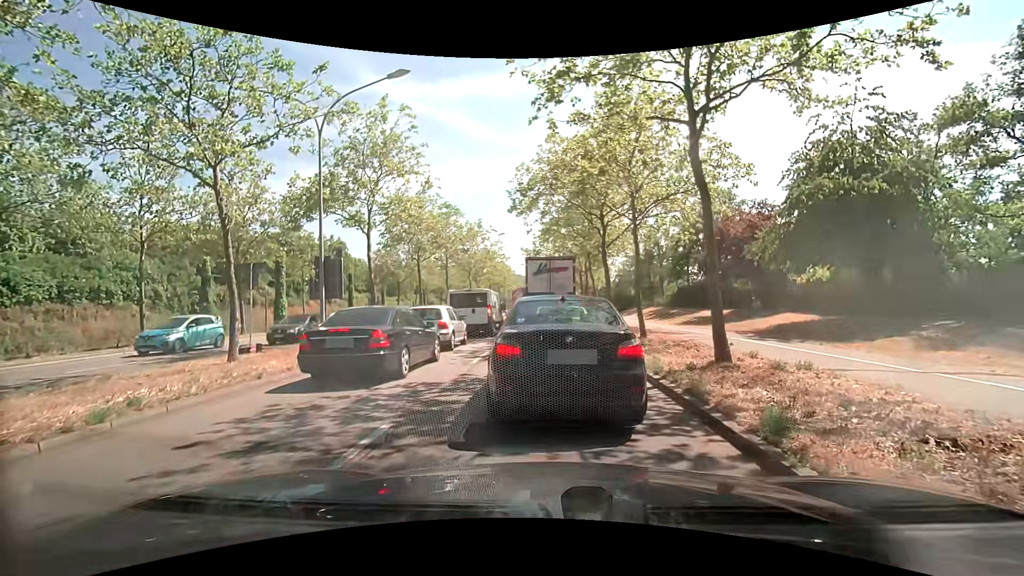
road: primary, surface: asphalt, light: Day
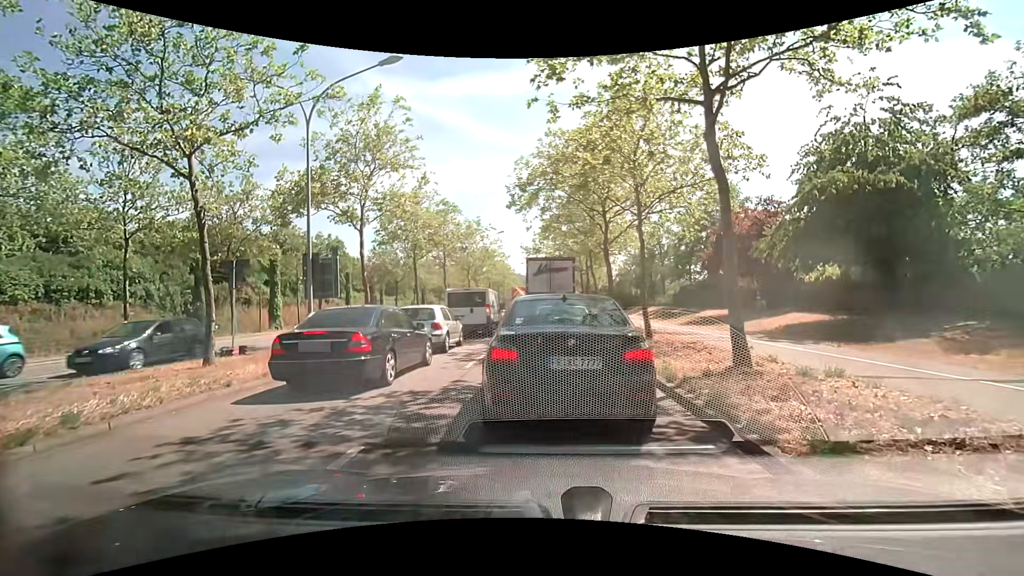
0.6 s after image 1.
(0.0, +0.9) m; -2°
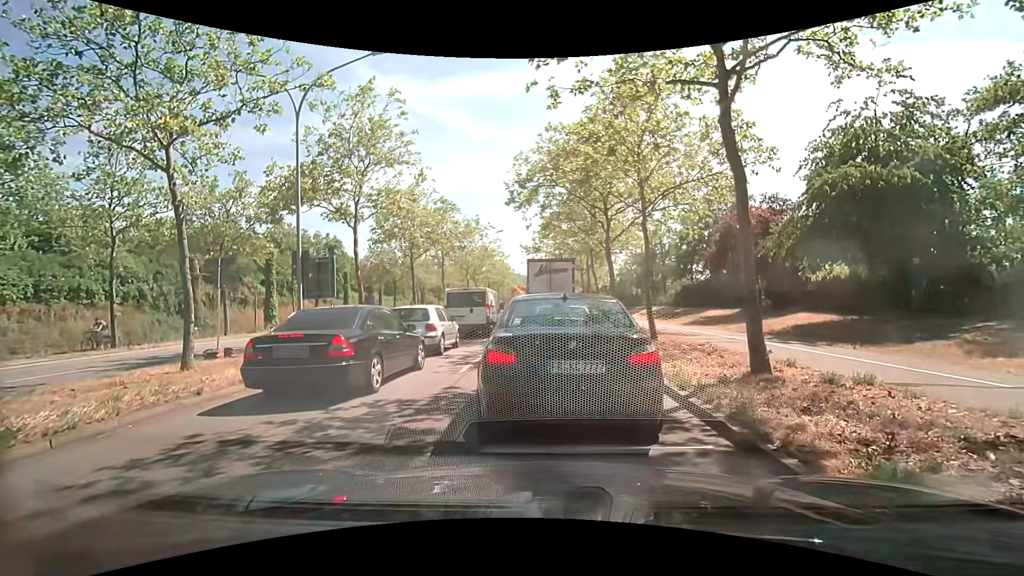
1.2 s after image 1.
(0.0, +0.7) m; 0°
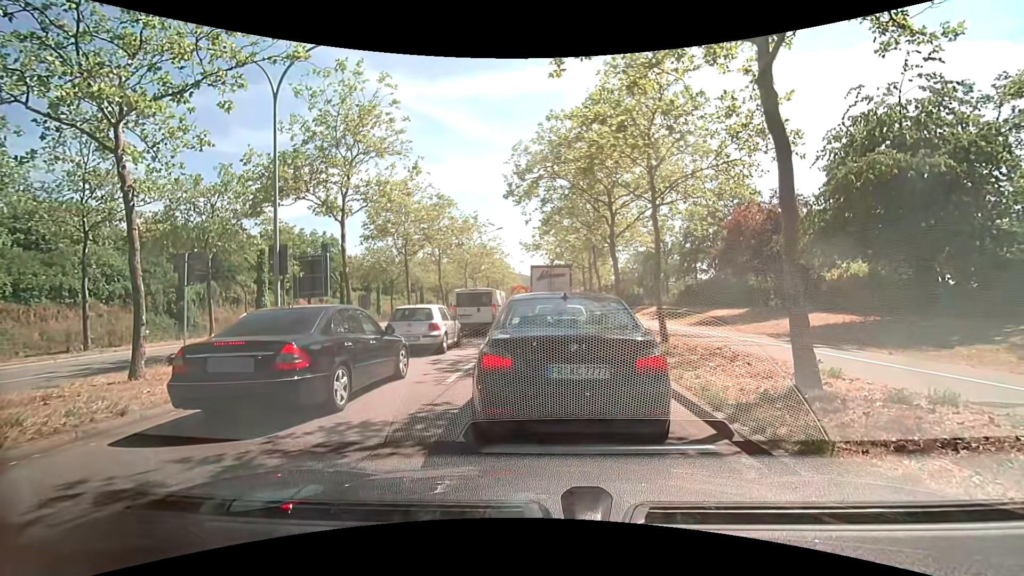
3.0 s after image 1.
(0.0, +1.4) m; 0°
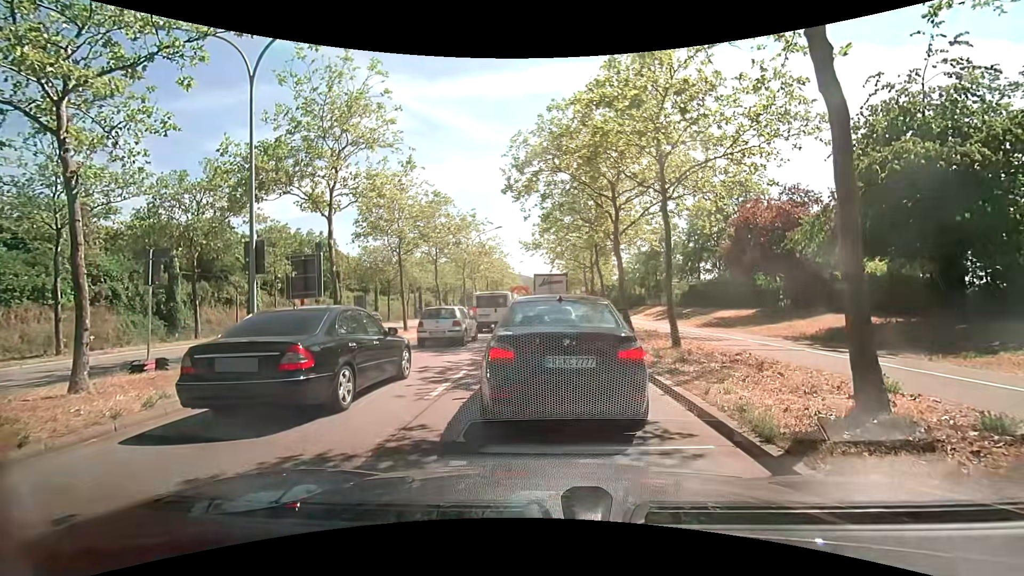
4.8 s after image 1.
(0.0, +1.3) m; 0°
